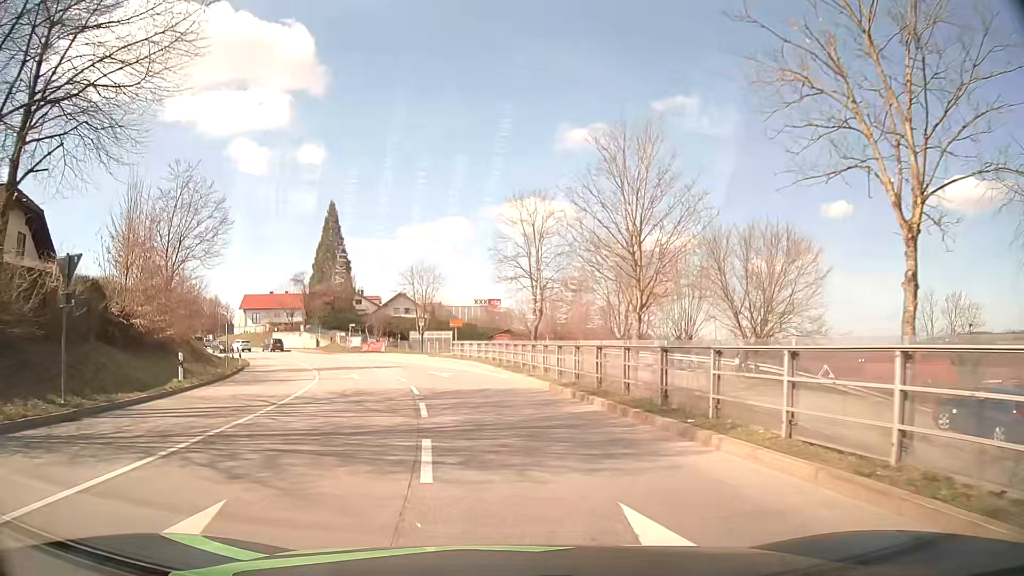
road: primary_link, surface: asphalt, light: Day
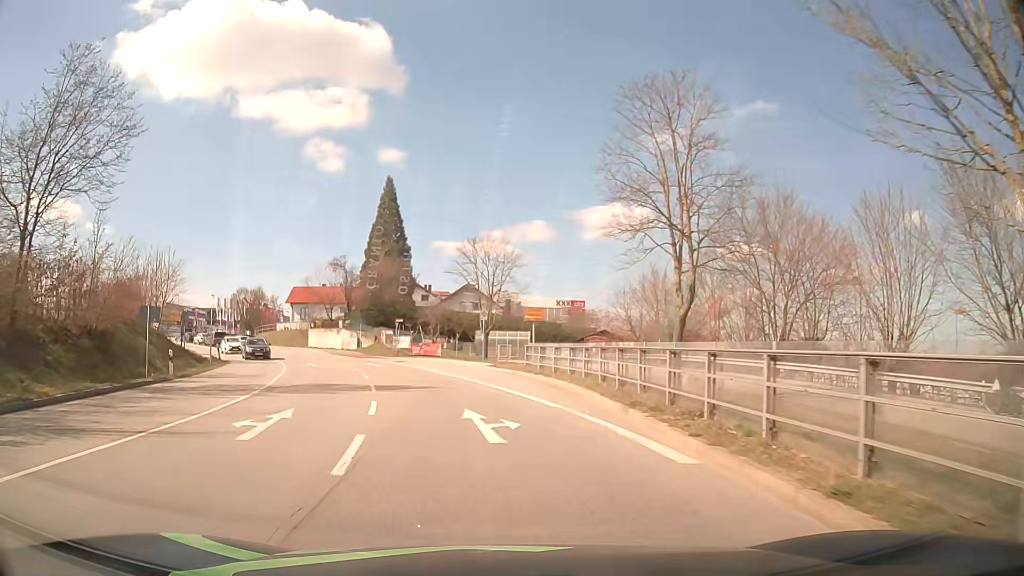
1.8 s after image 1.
(-1.3, +18.2) m; -8°
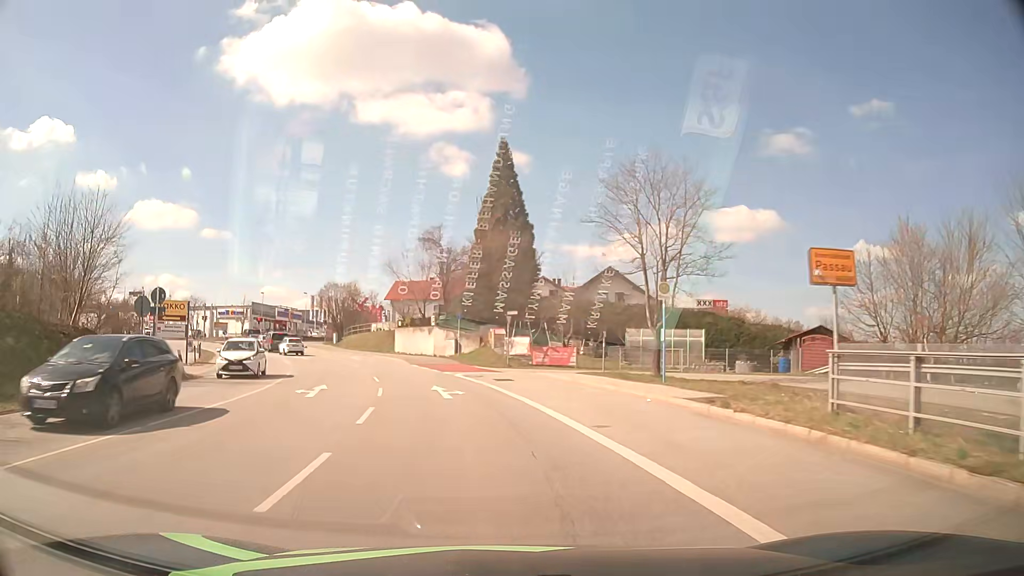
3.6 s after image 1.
(-1.7, +20.2) m; -10°
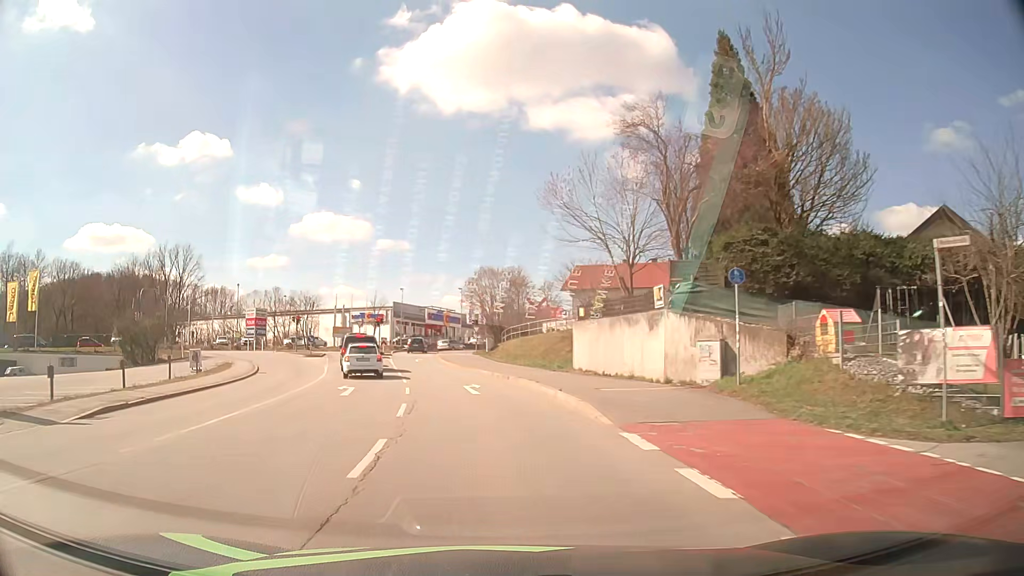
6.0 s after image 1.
(-4.1, +28.5) m; -16°
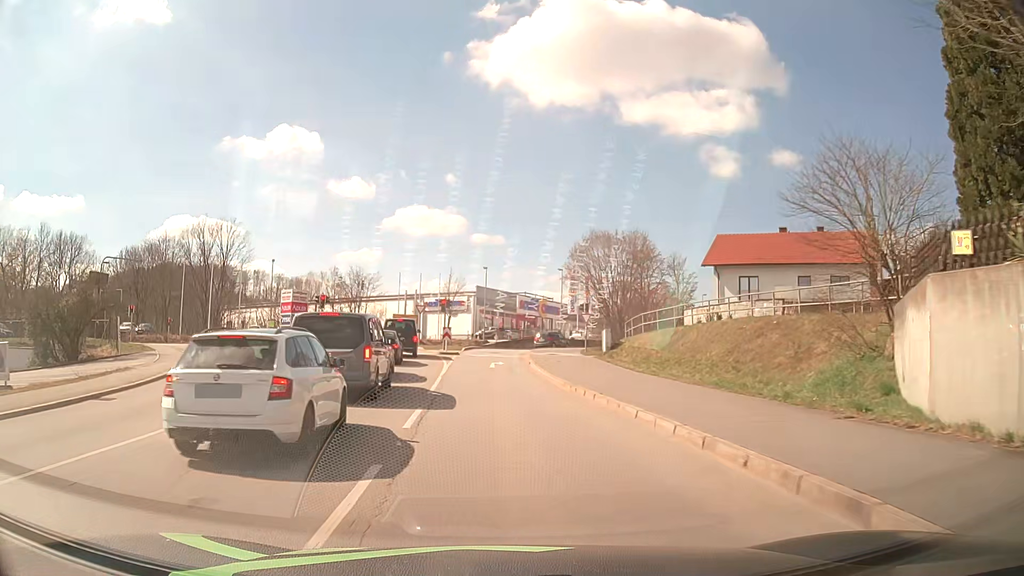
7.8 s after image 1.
(-1.8, +20.5) m; -9°
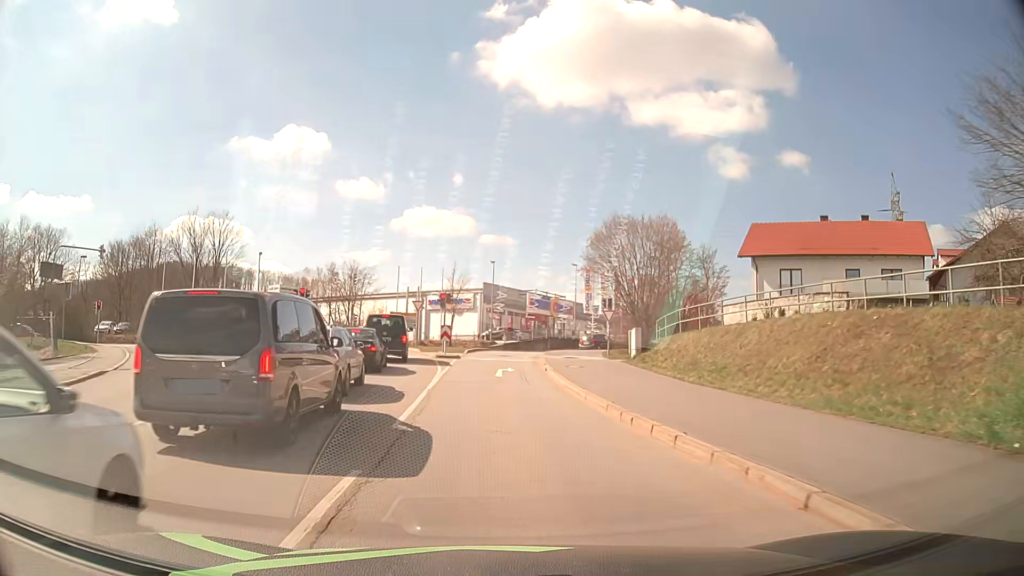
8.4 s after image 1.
(0.0, +6.4) m; -1°
